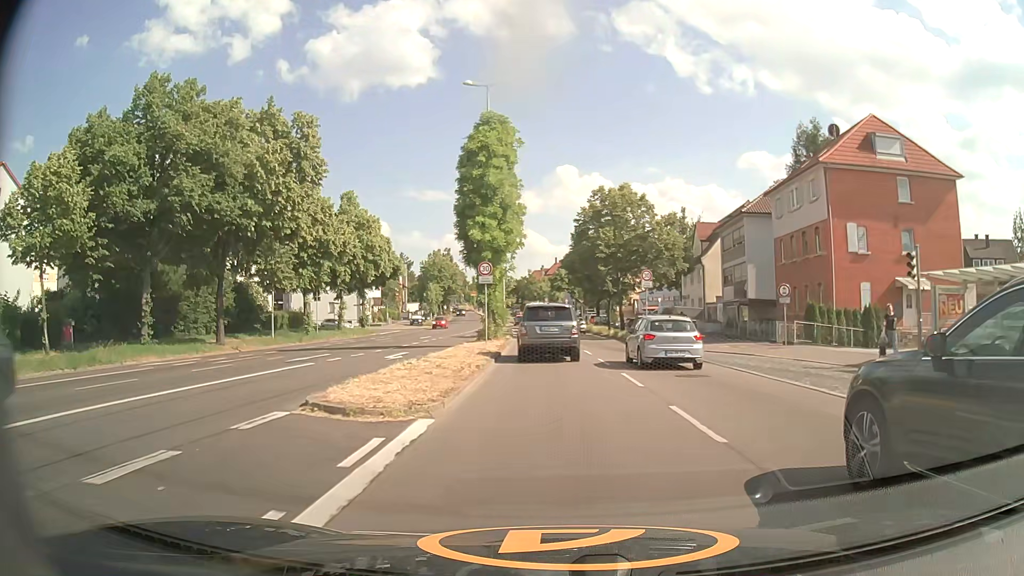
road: primary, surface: asphalt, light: Day
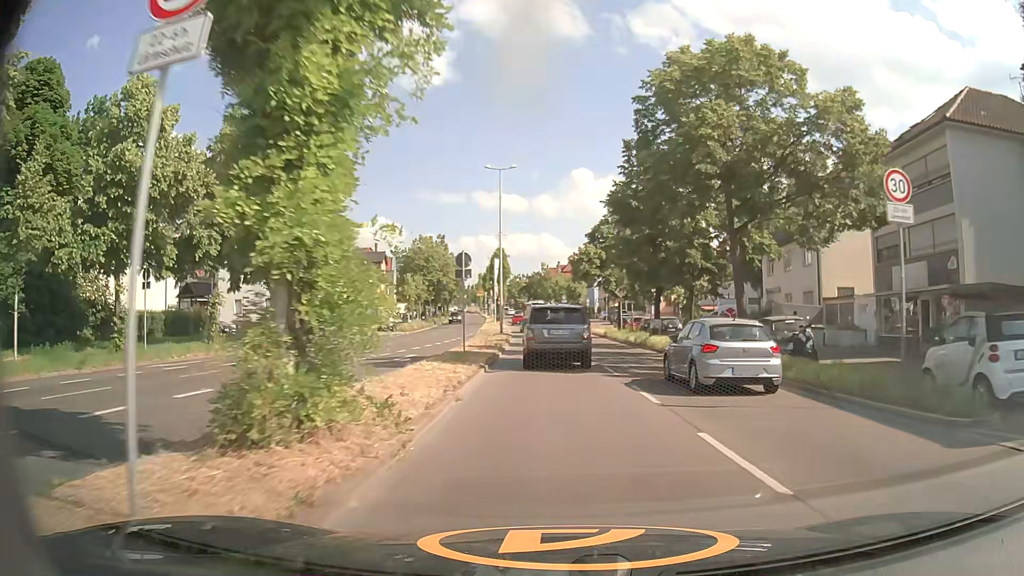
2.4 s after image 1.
(-0.4, +26.0) m; -1°
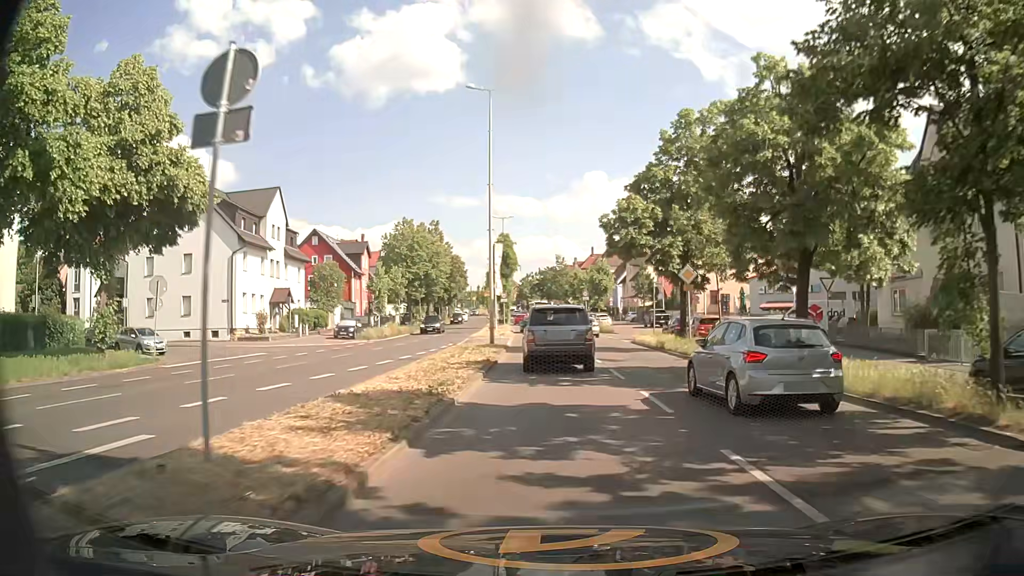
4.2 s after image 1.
(-0.2, +19.0) m; -2°
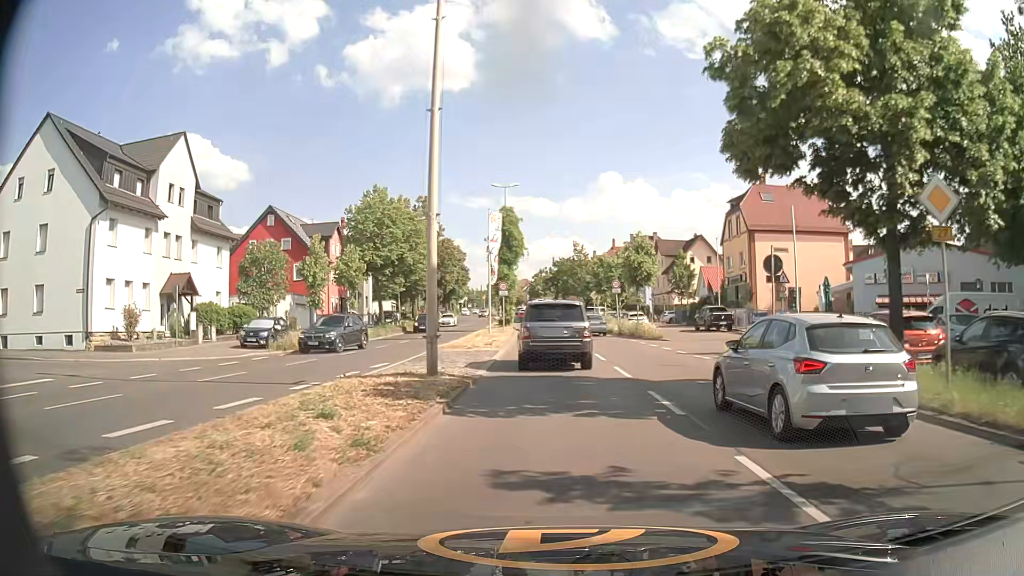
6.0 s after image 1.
(-0.1, +18.4) m; 0°
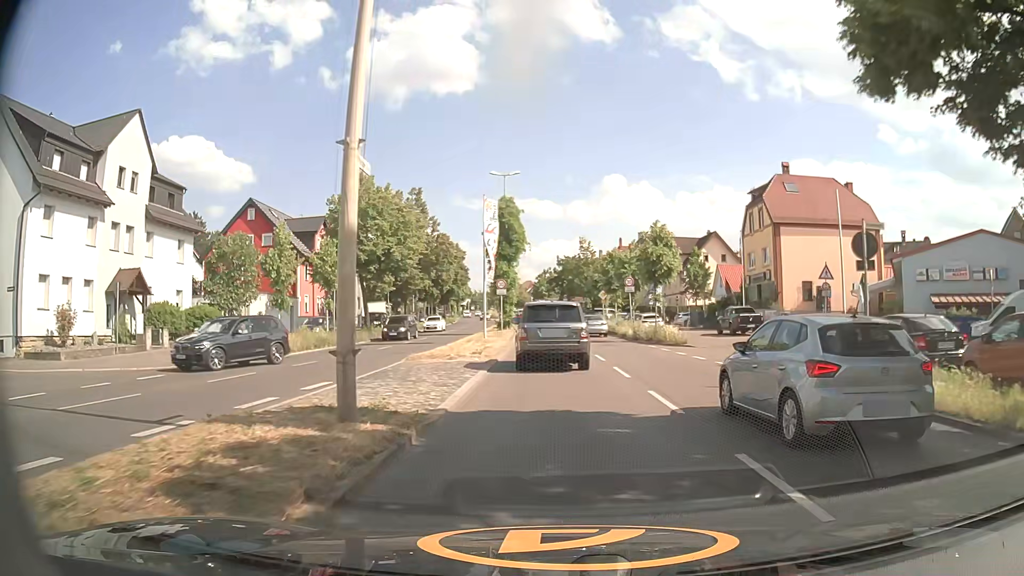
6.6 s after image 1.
(-0.1, +5.8) m; -1°
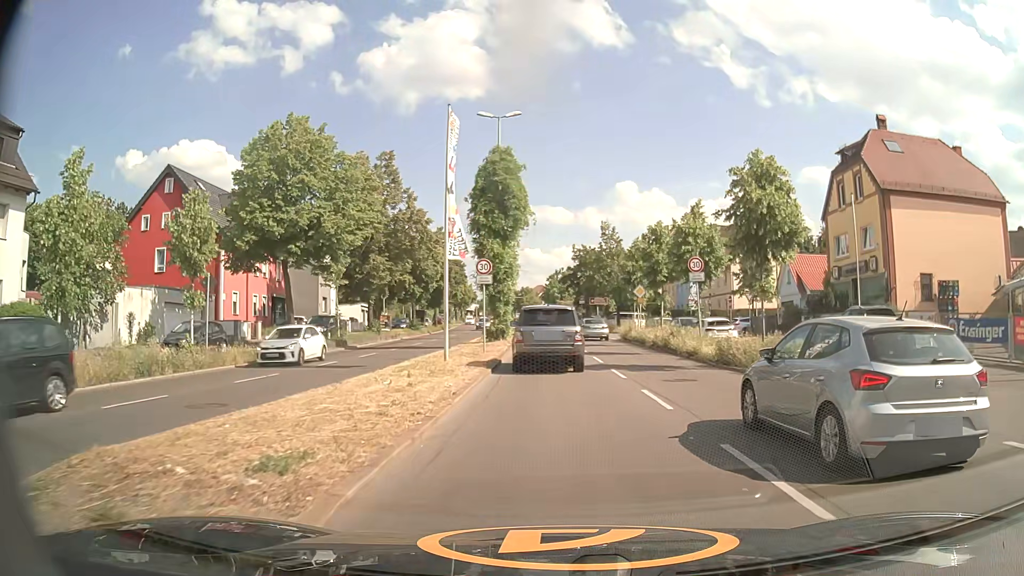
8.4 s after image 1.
(-0.1, +17.2) m; -1°
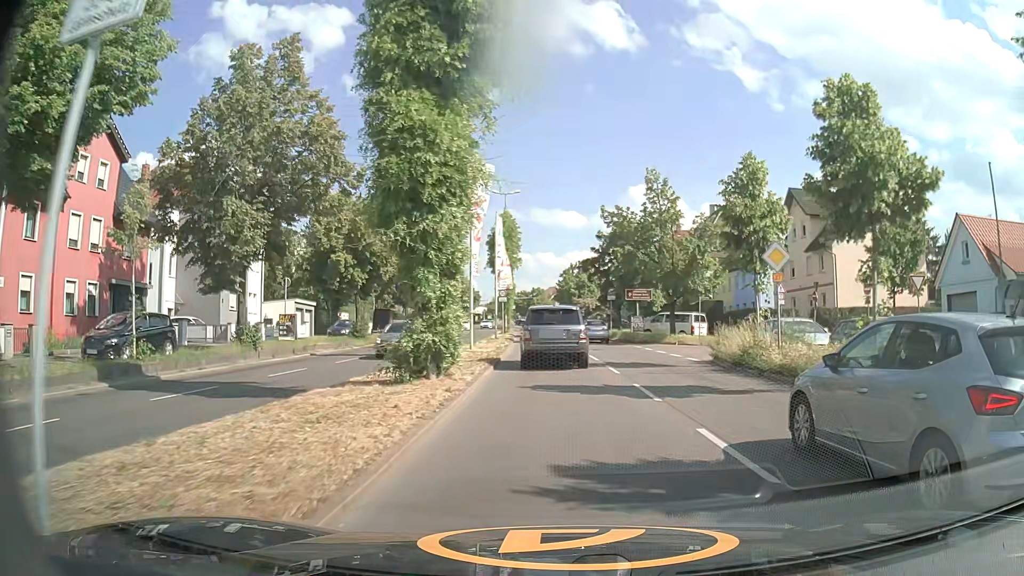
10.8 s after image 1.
(-0.3, +22.9) m; -2°
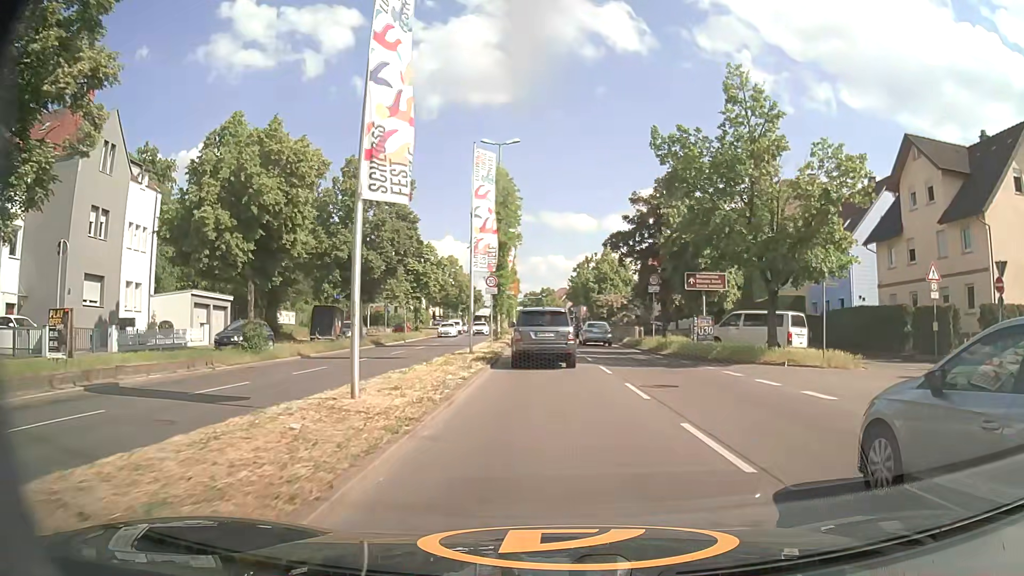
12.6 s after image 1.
(+0.2, +17.5) m; 0°
(0, +10) (0, +20) (-1, +30) (-1, +40) (-2, +50) (-2, +60) (-3, +70) (-3, +80) (-4, +90) (-4, +100) m
